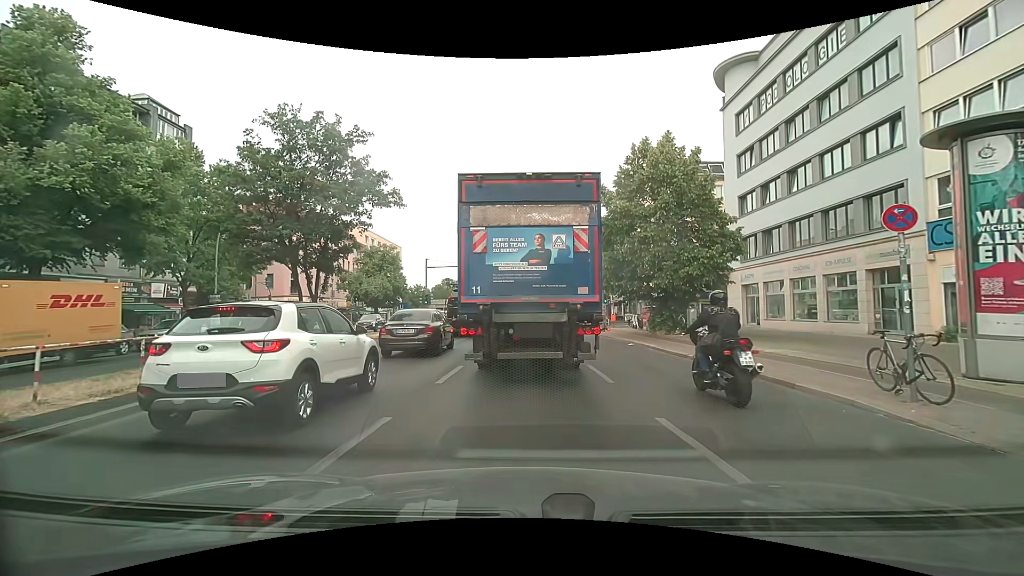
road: primary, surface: asphalt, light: Day
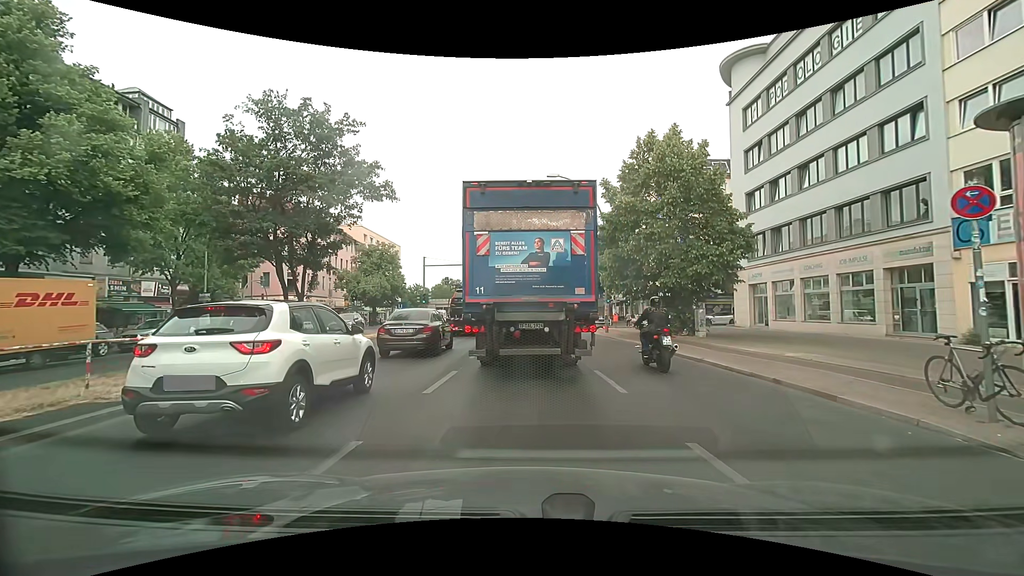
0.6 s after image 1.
(0.0, +1.2) m; -1°
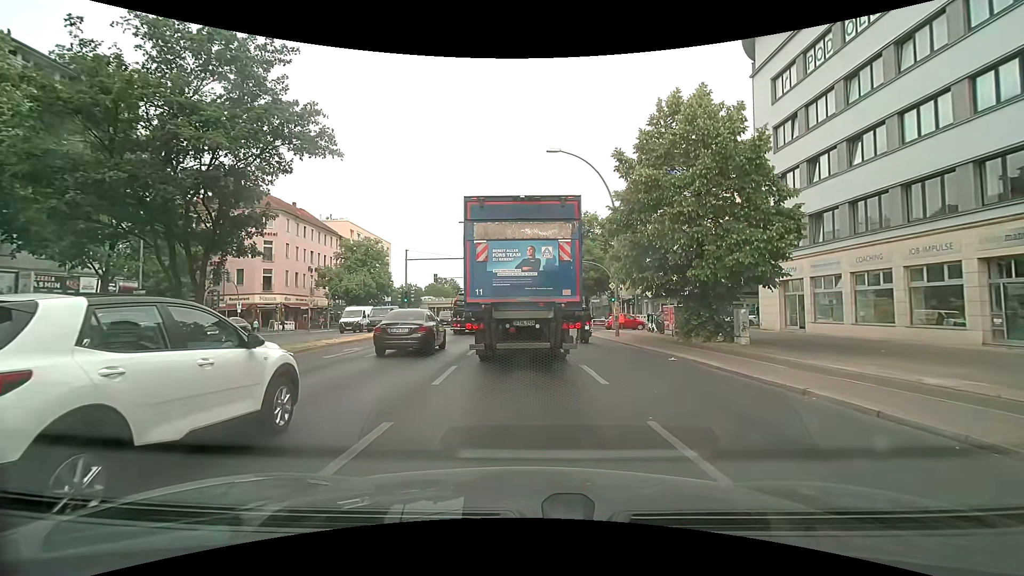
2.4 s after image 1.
(+0.2, +5.3) m; +2°
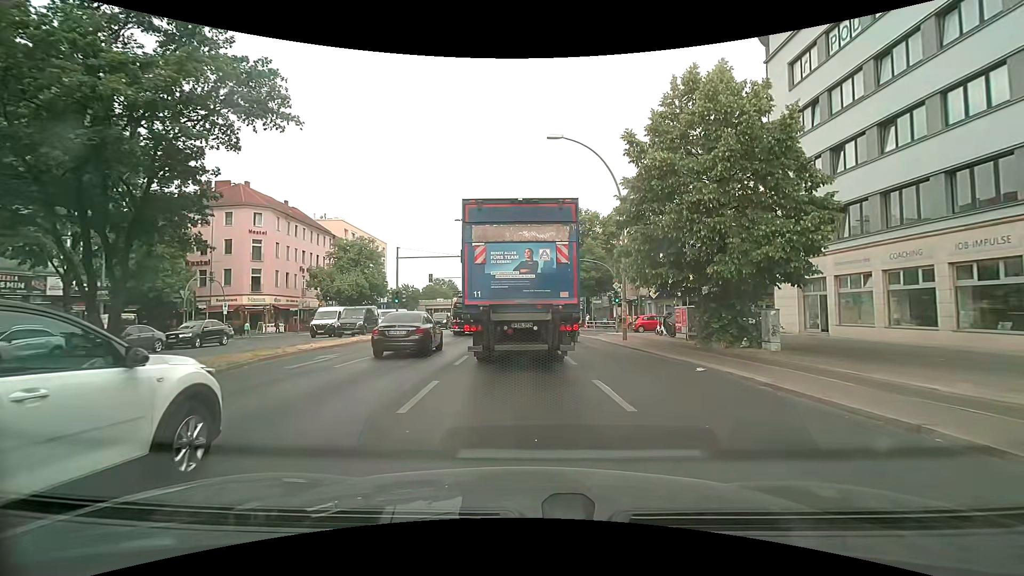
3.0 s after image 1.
(0.0, +2.4) m; +2°
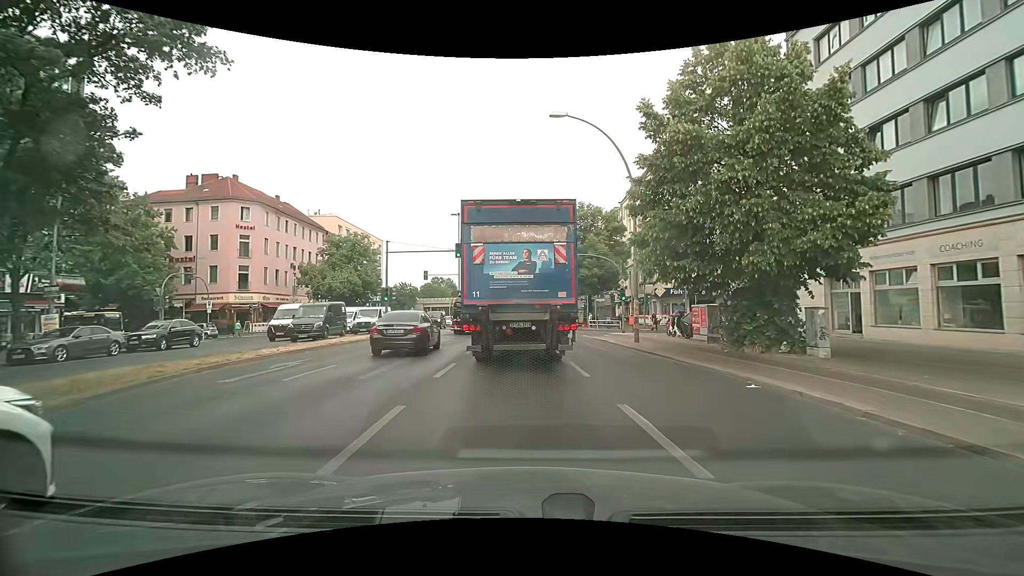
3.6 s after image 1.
(-0.1, +2.8) m; -1°
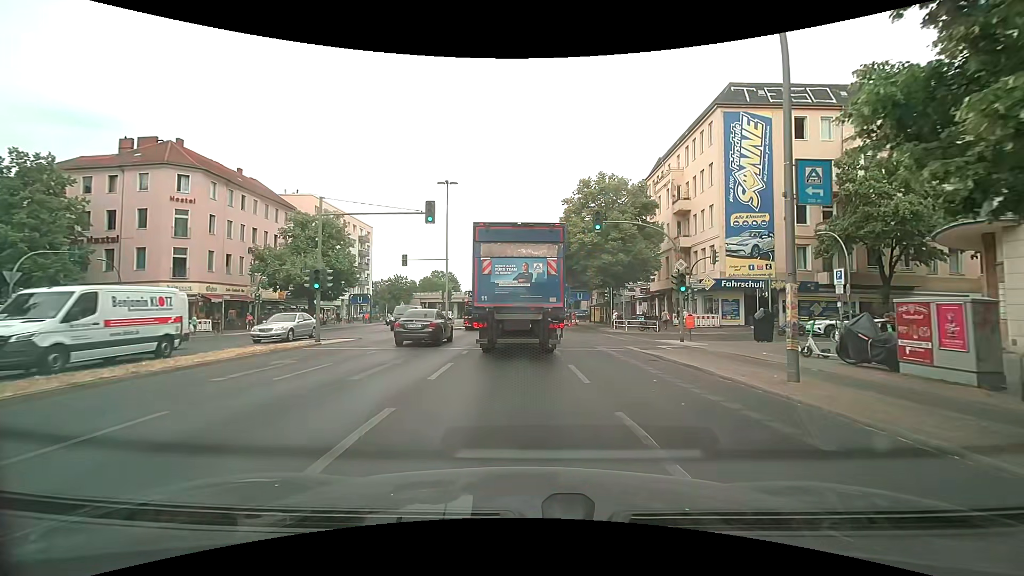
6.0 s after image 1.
(-0.1, +12.4) m; 0°
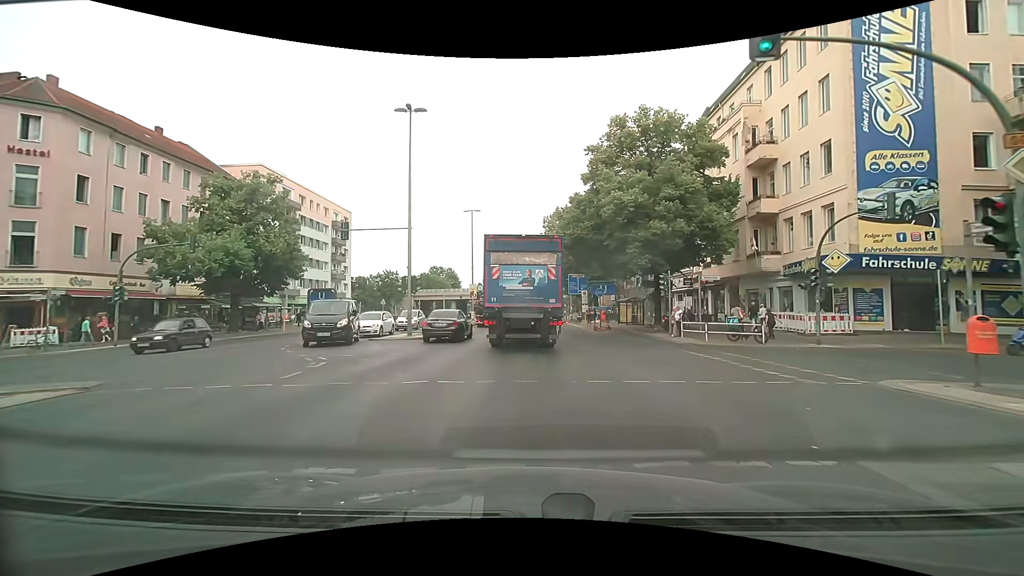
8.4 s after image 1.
(-0.1, +16.2) m; 0°
(0, +10) (0, +20) (0, +30) (0, +40) (0, +50) (+1, +60) (+1, +70) (+2, +80) (+3, +90) (+3, +100) m
